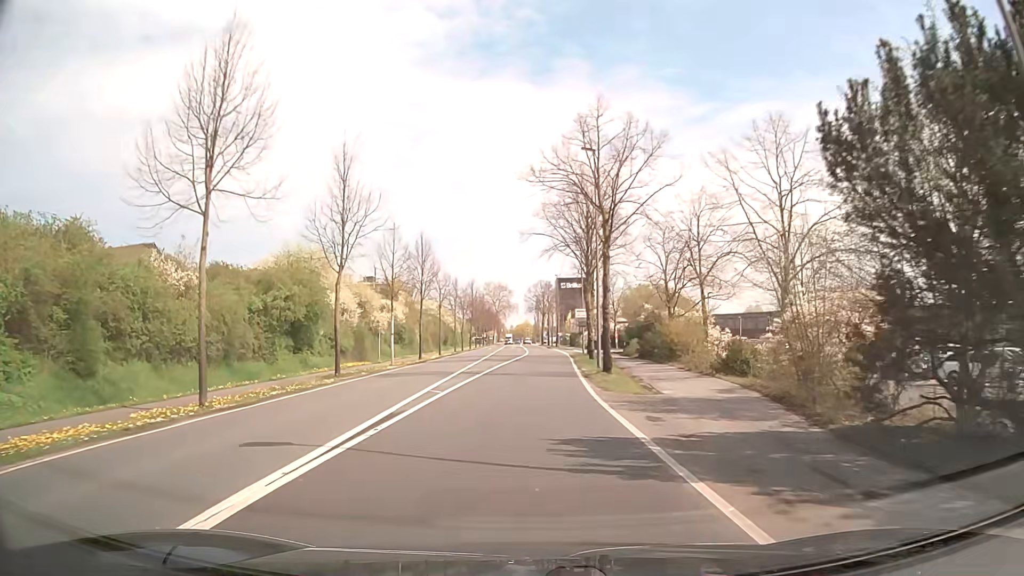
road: secondary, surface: asphalt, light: Day
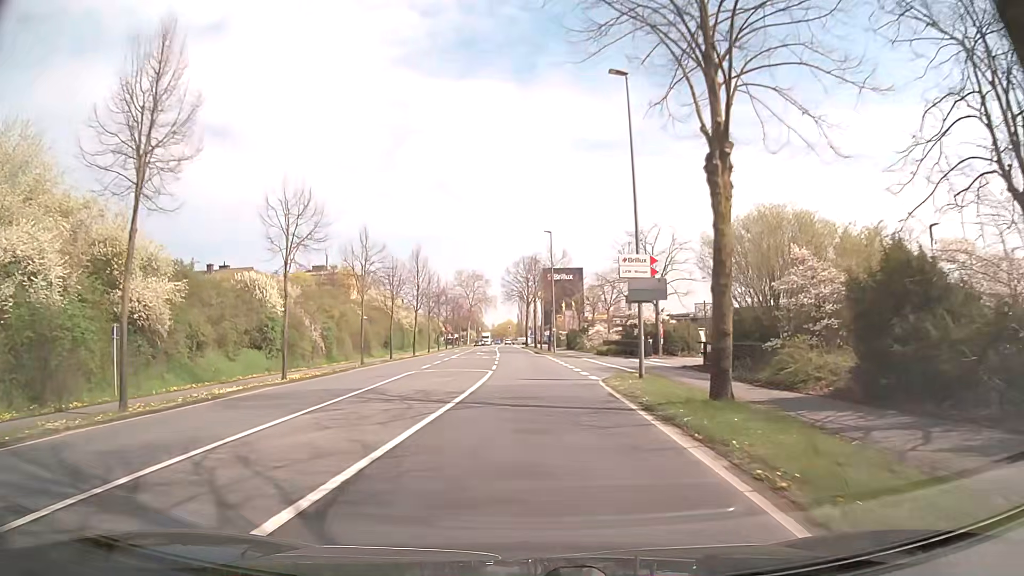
(+1.0, +38.3) m; +2°
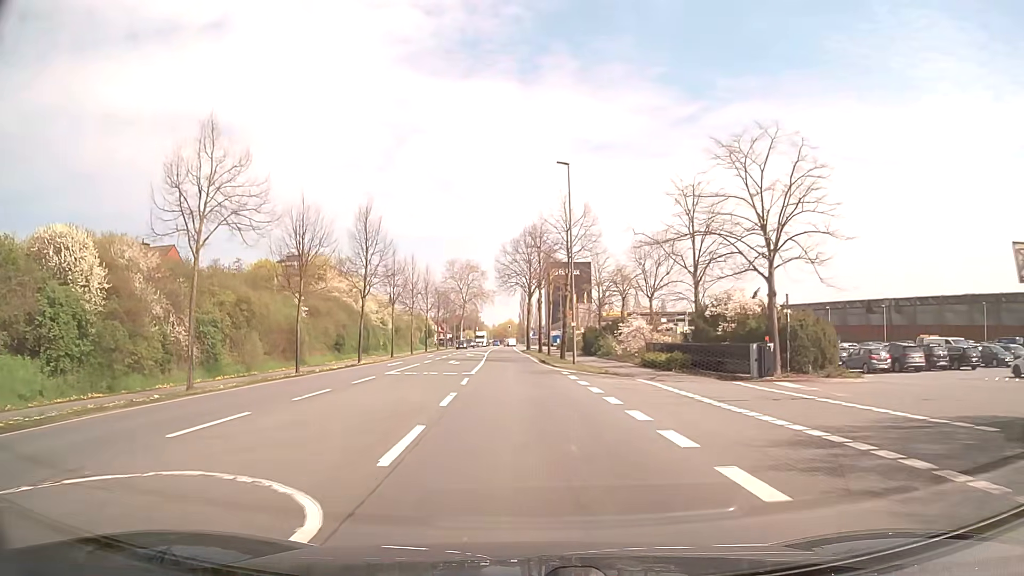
(+0.1, +23.0) m; 0°
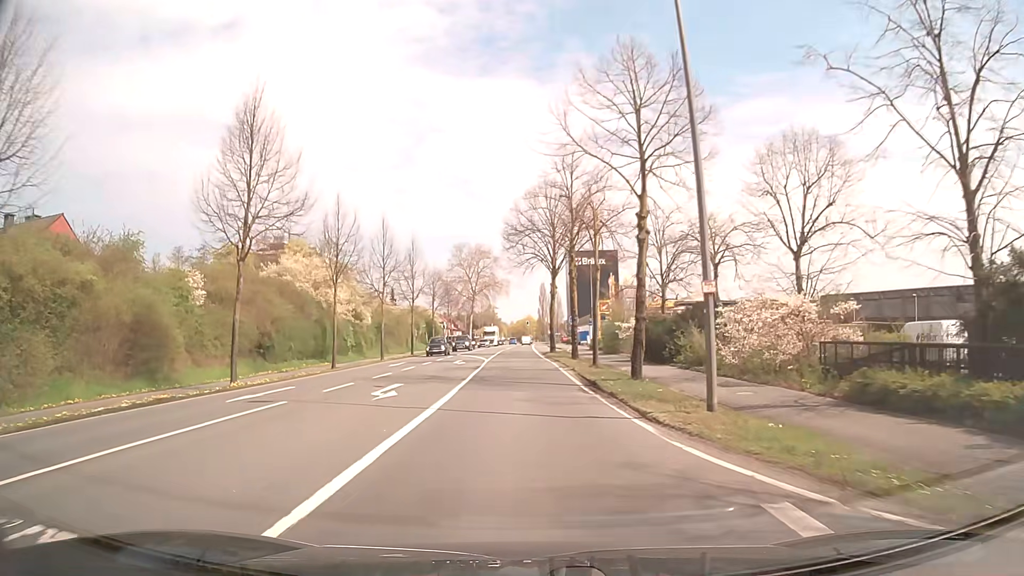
(-0.4, +23.0) m; -2°
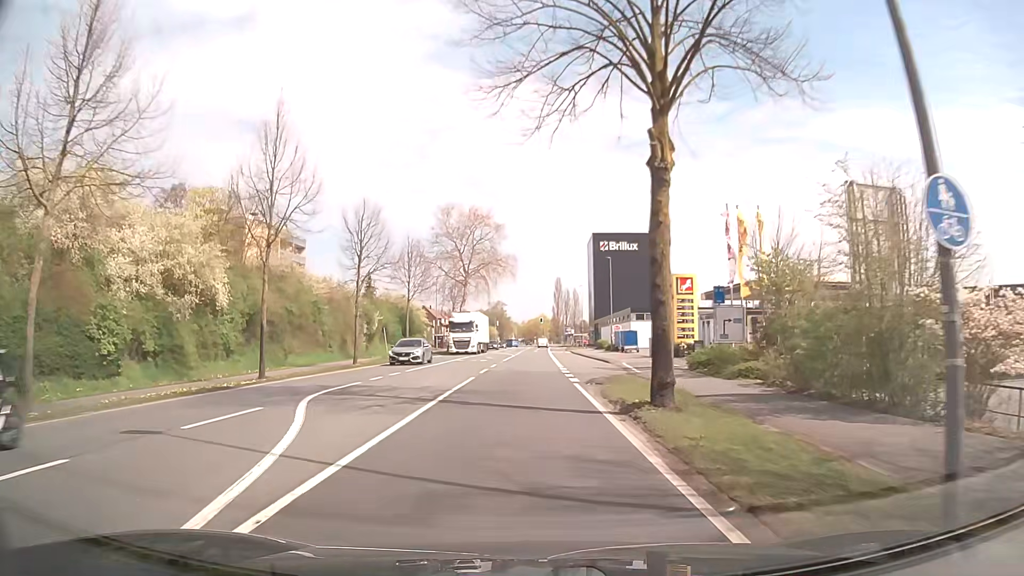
(-0.1, +38.1) m; -1°
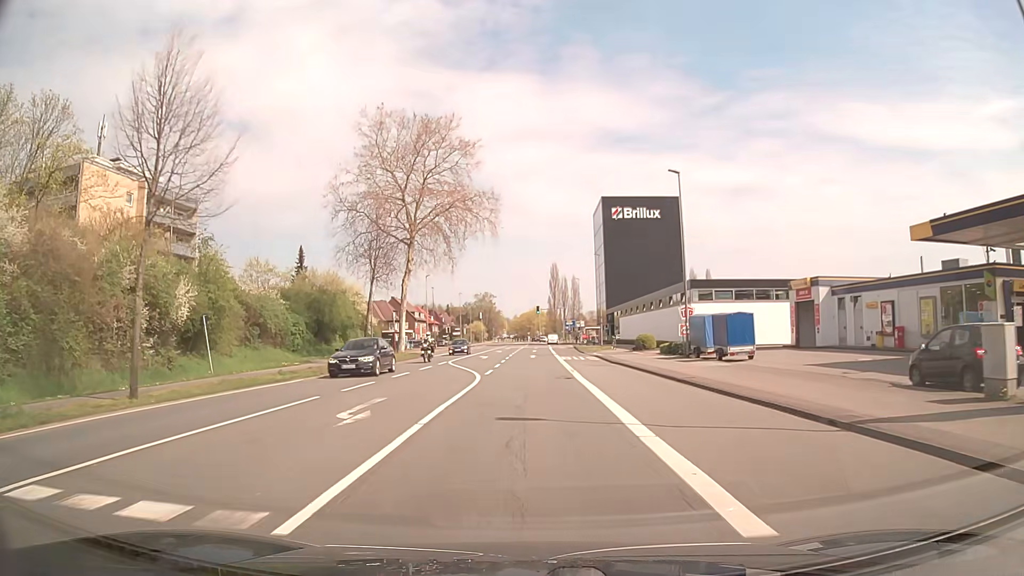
(0.0, +38.0) m; +1°
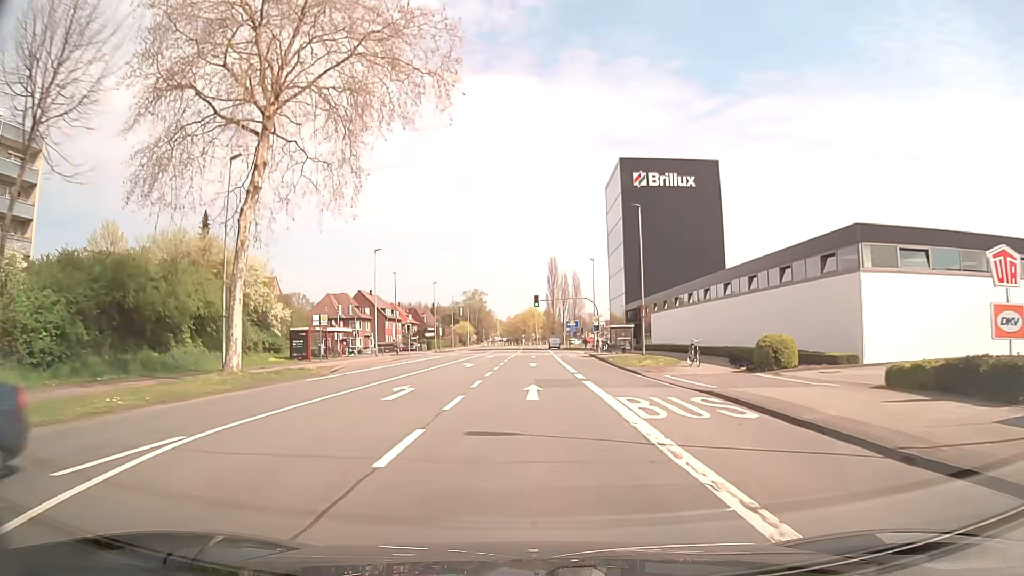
(-0.1, +30.3) m; 0°
